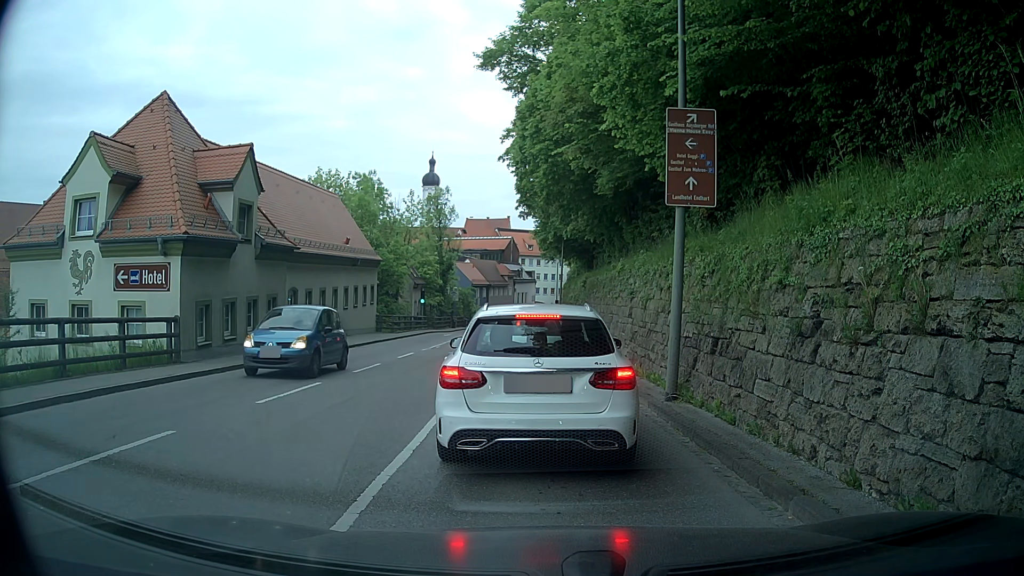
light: Day
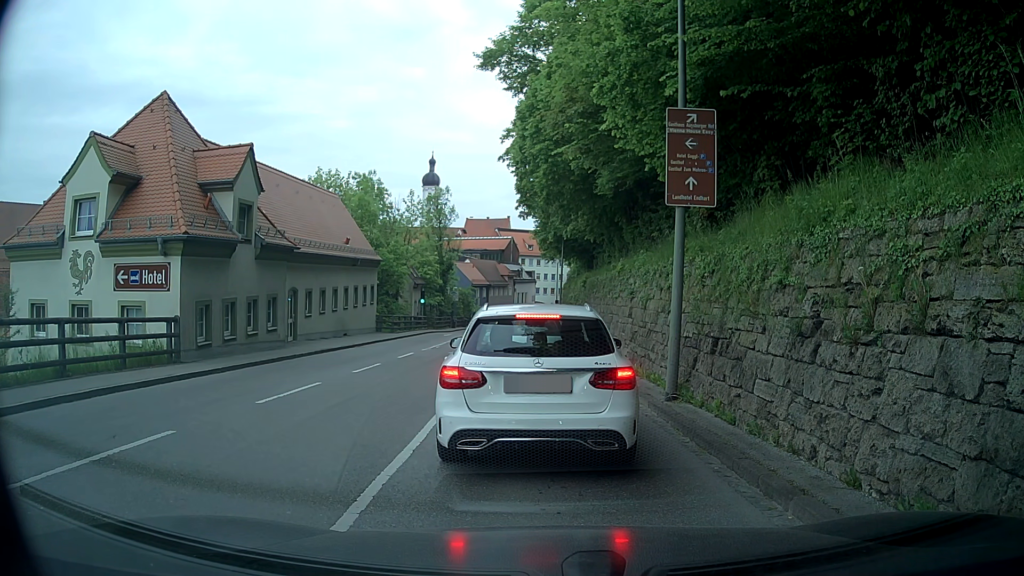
(0.0, 0.0) m; 0°
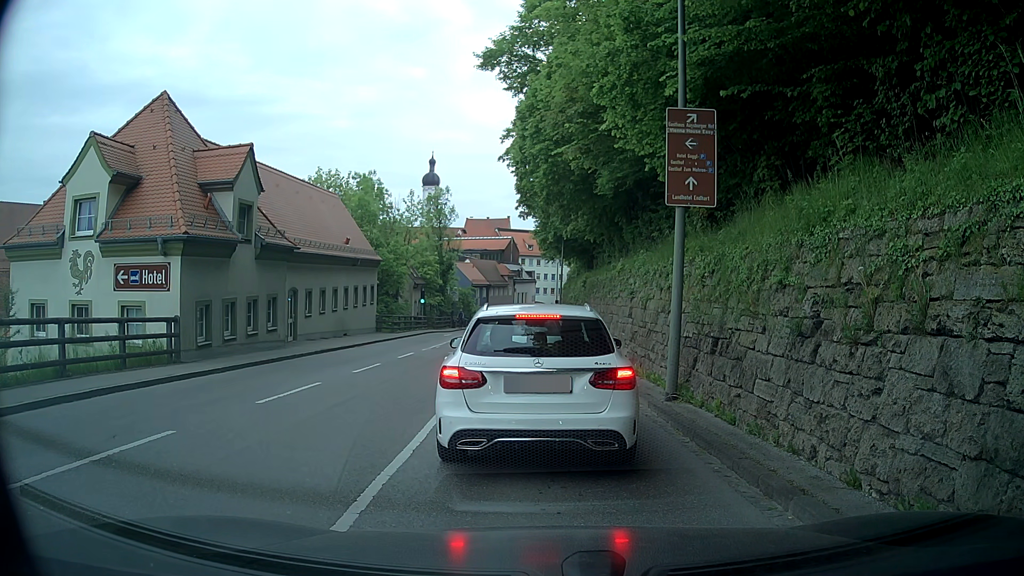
(0.0, 0.0) m; 0°
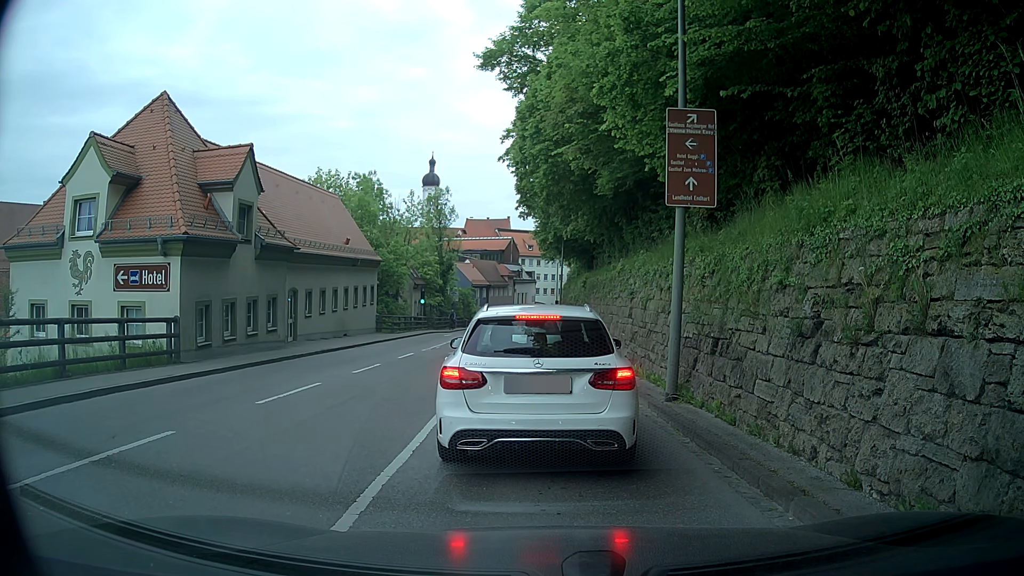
(0.0, 0.0) m; 0°
